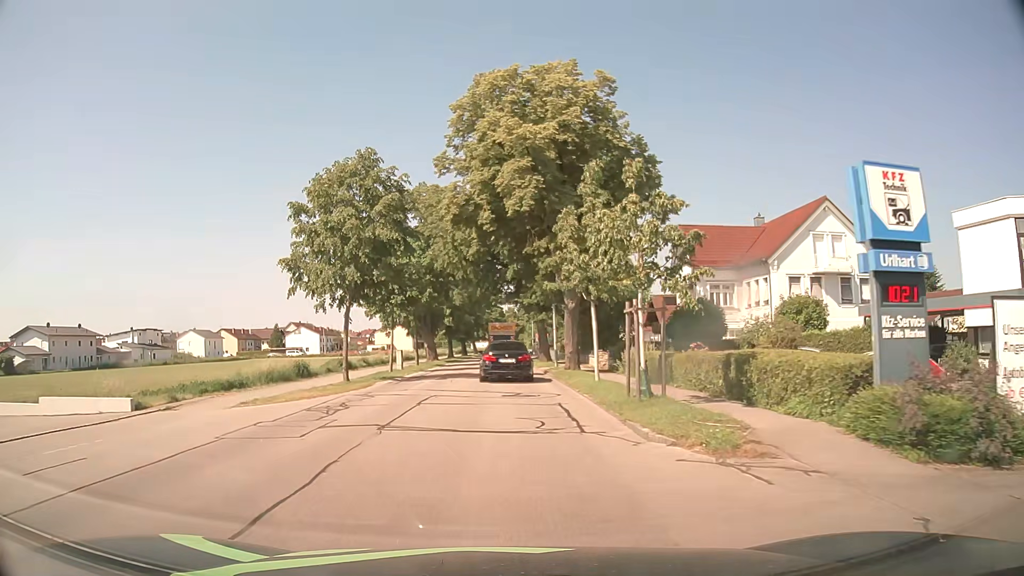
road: unclassified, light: Day
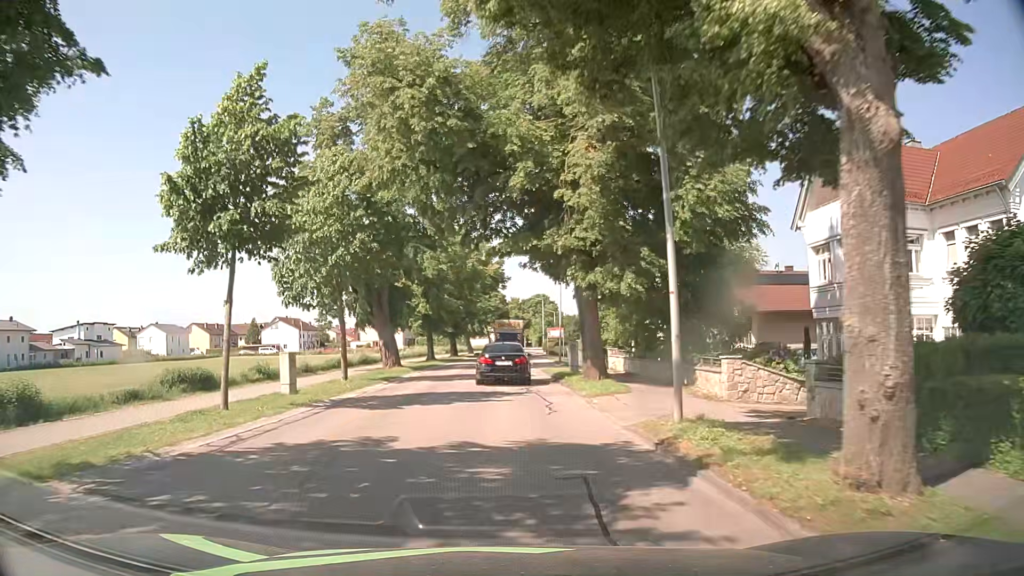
(0.0, +23.8) m; 0°
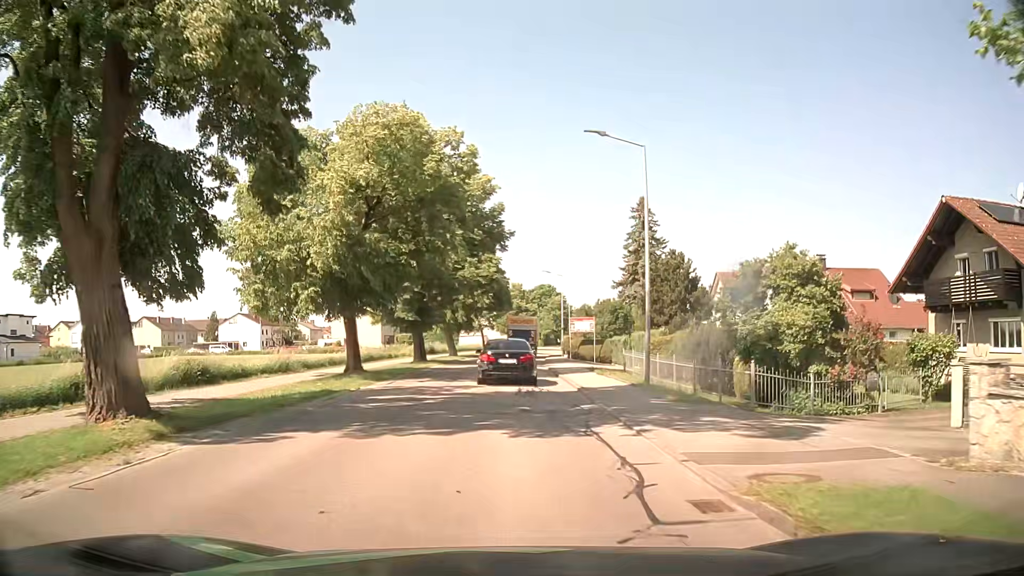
(+0.1, +29.0) m; +1°
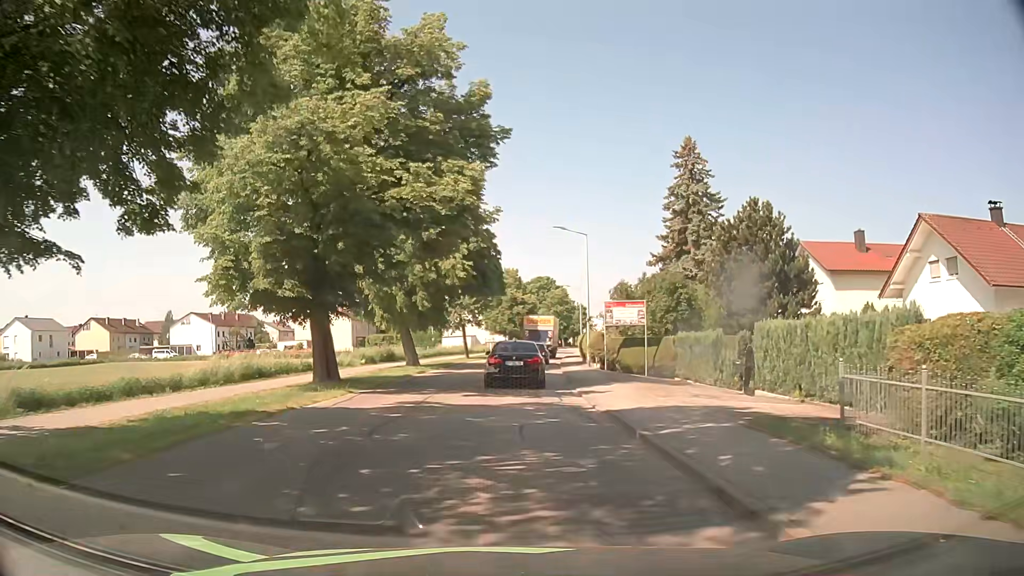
(+0.1, +21.9) m; 0°
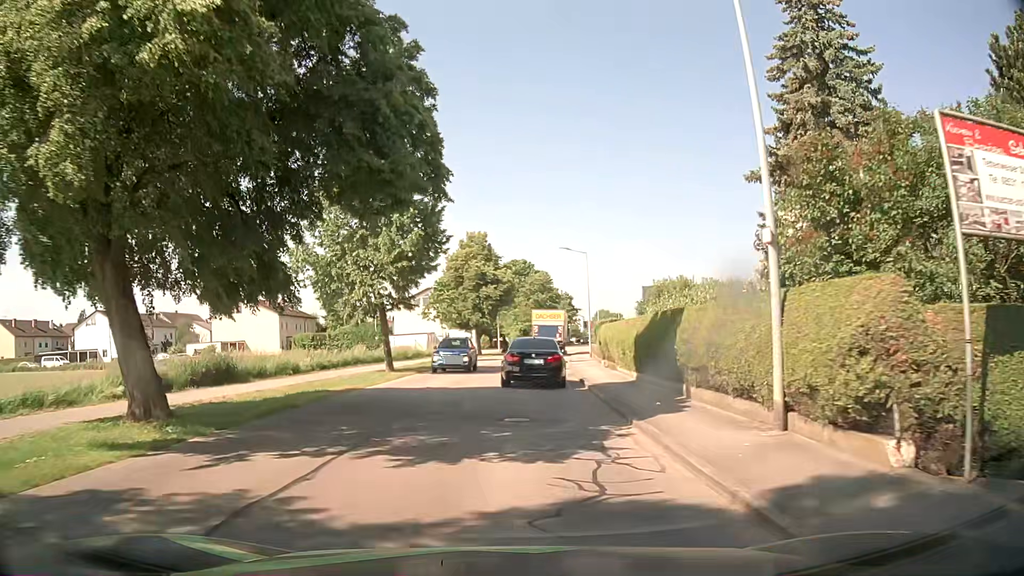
(+0.7, +26.5) m; +3°
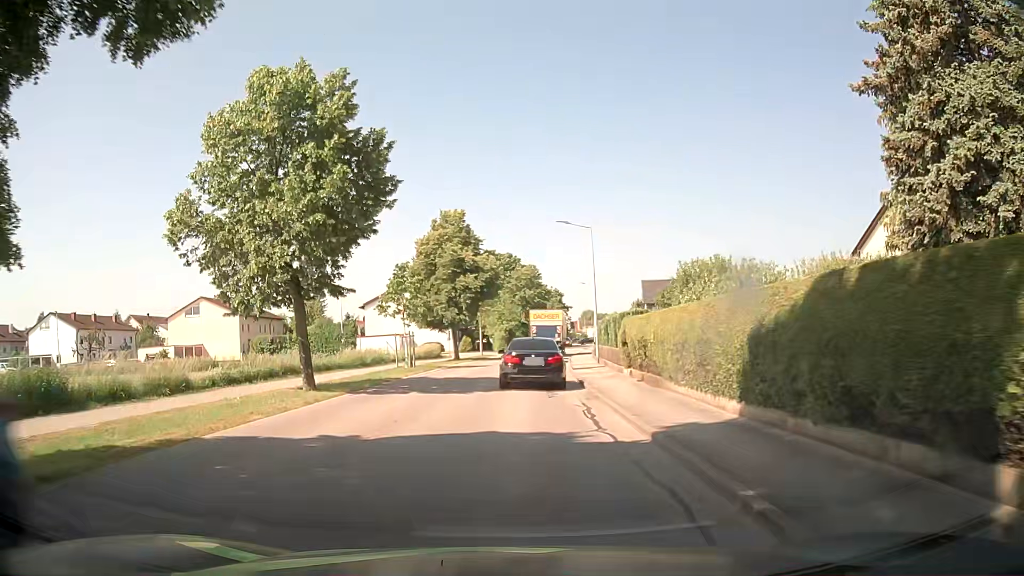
(+0.1, +10.0) m; +2°
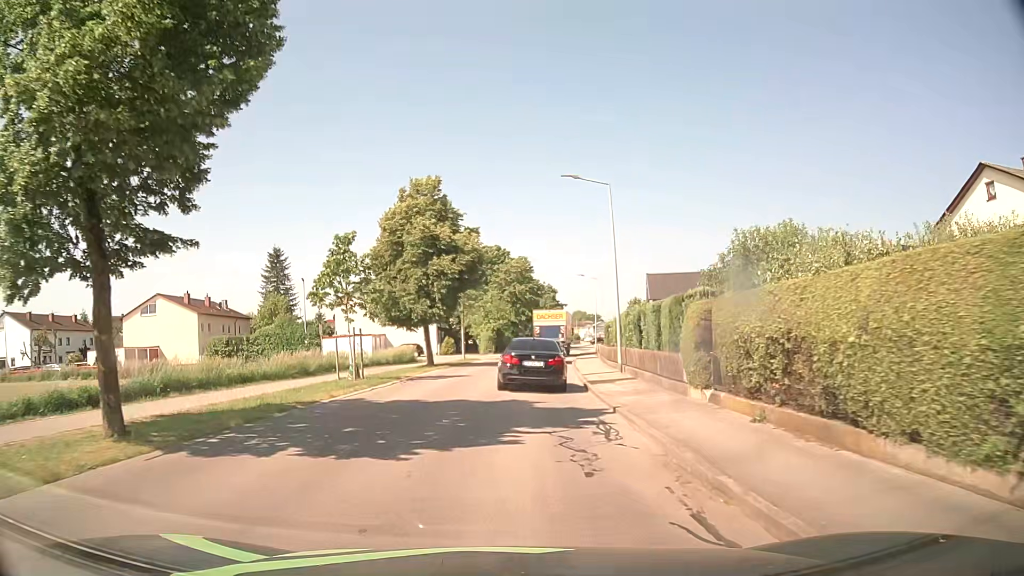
(0.0, +9.7) m; 0°
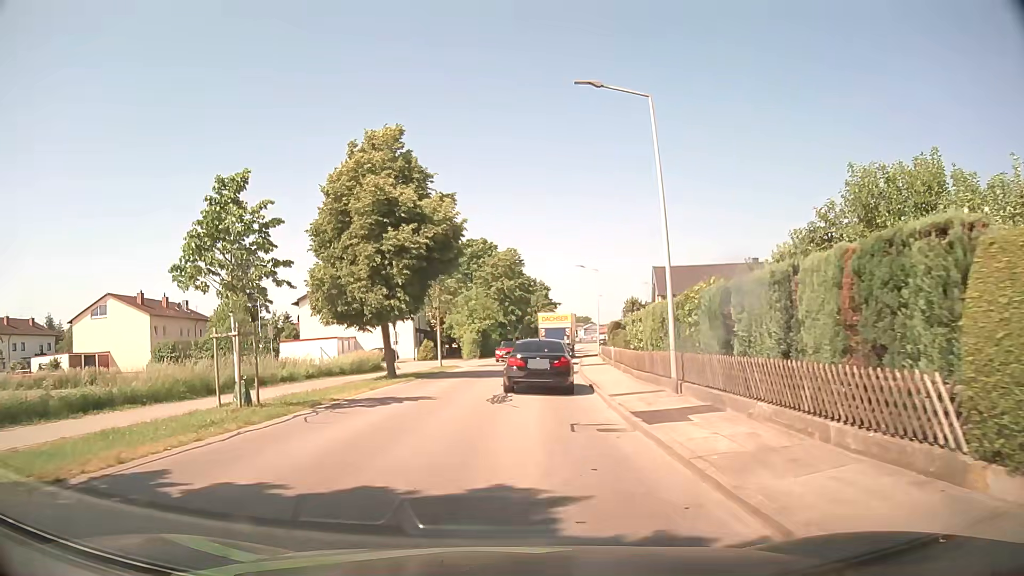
(+0.1, +9.3) m; +1°
(0, +10) (+1, +20) (+2, +30) (+3, +40) (+4, +50) (+5, +60) (+7, +70) (+9, +79) (+11, +89) (+13, +99) m
